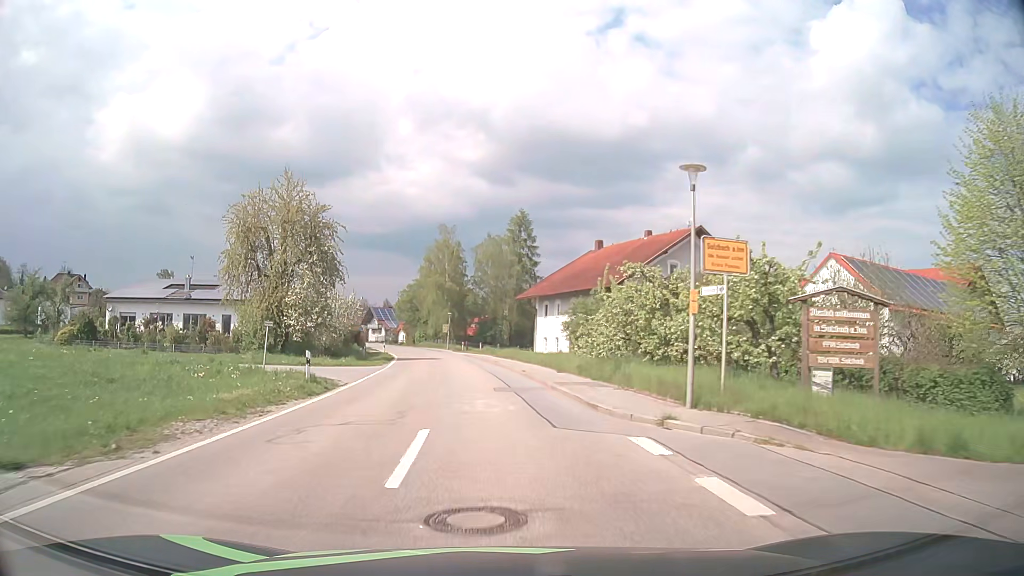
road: tertiary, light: Day
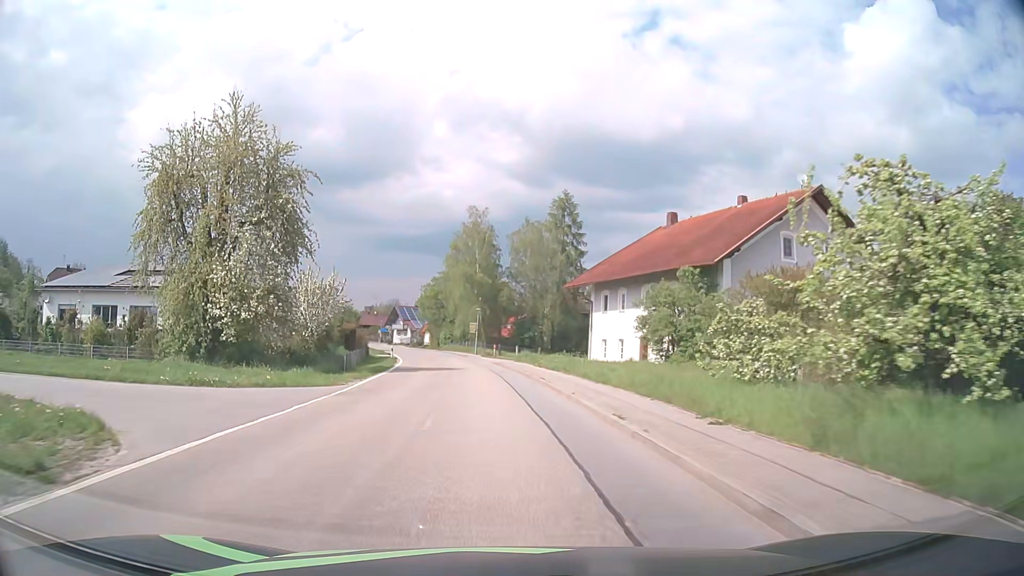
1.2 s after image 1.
(-0.5, +15.8) m; -3°
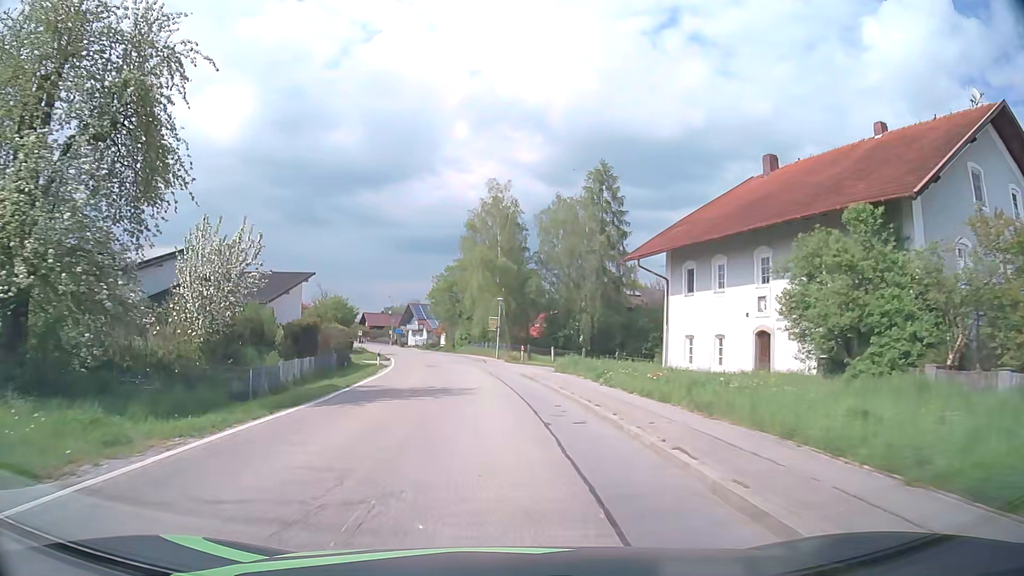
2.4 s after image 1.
(-0.3, +15.6) m; -2°
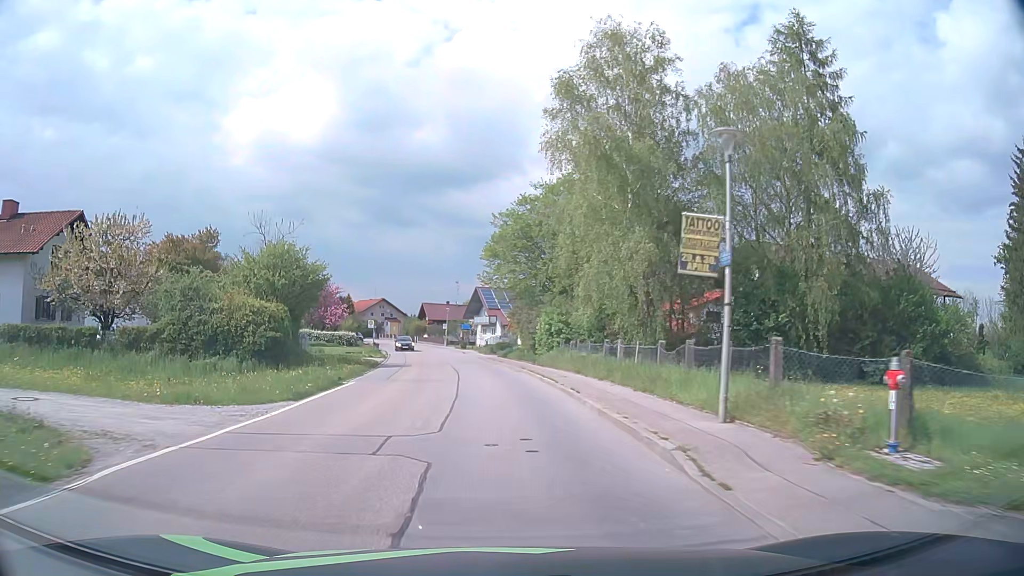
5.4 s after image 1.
(-2.2, +38.4) m; -8°
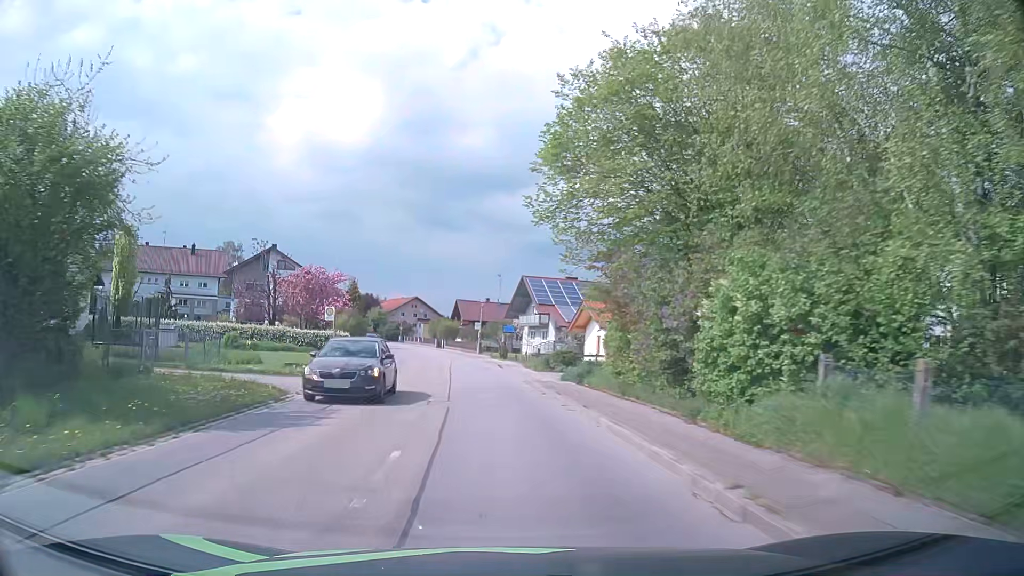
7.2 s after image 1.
(-0.8, +22.9) m; -4°
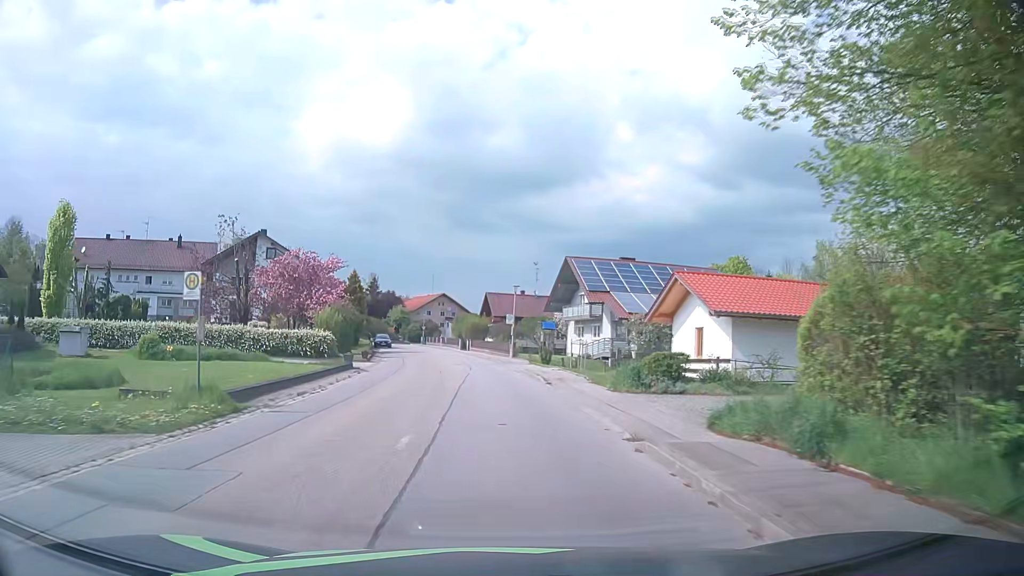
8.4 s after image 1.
(-0.4, +15.2) m; -3°
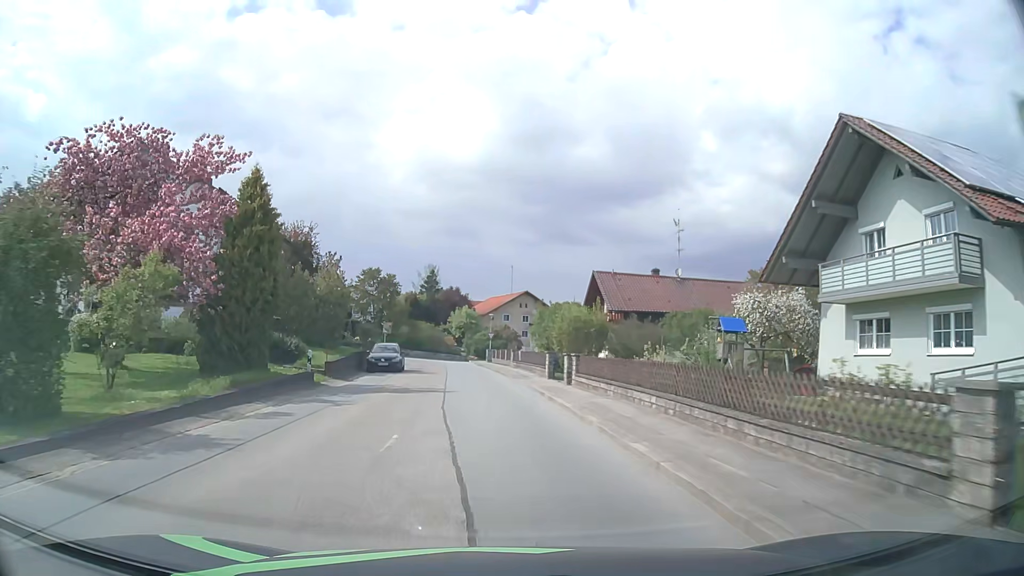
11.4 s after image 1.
(-2.1, +37.9) m; -8°
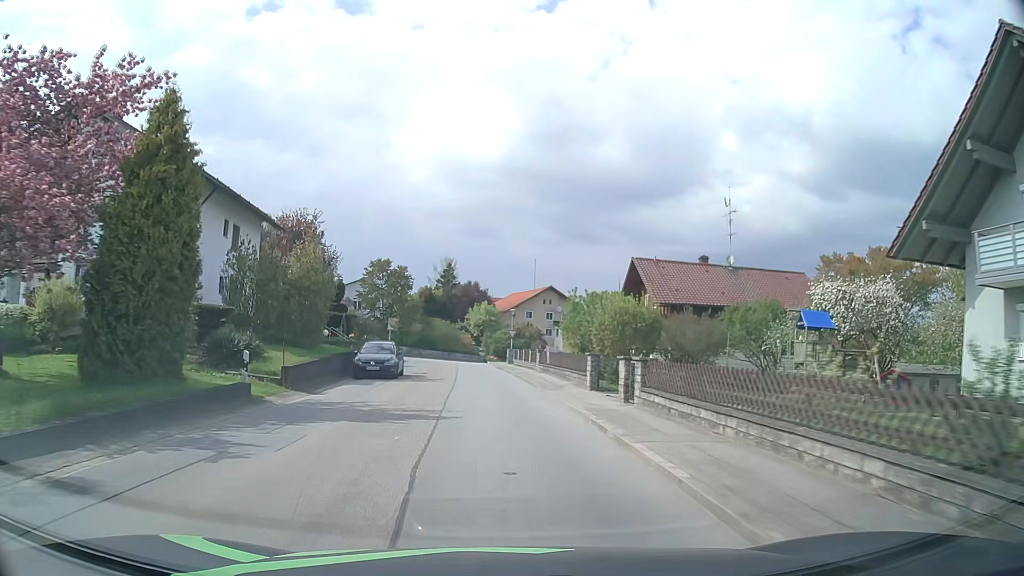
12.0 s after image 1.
(-0.1, +7.6) m; -2°
(0, +10) (-1, +20) (-1, +30) (-2, +40) (-3, +50) (-3, +60) (0, +69) (+7, +76) (+13, +84) (+17, +93) m
